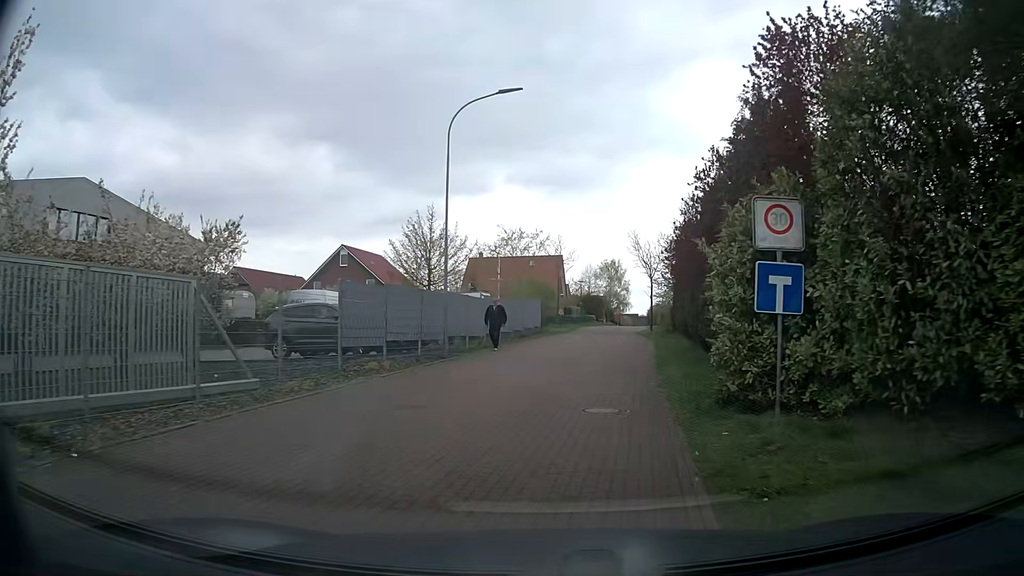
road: residential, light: Day
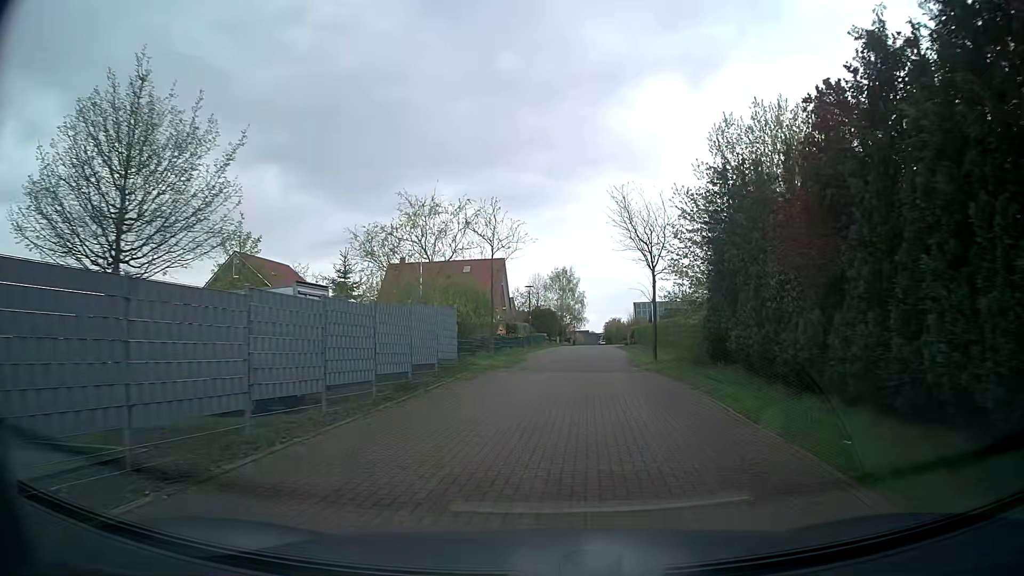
(+0.8, +18.2) m; +5°
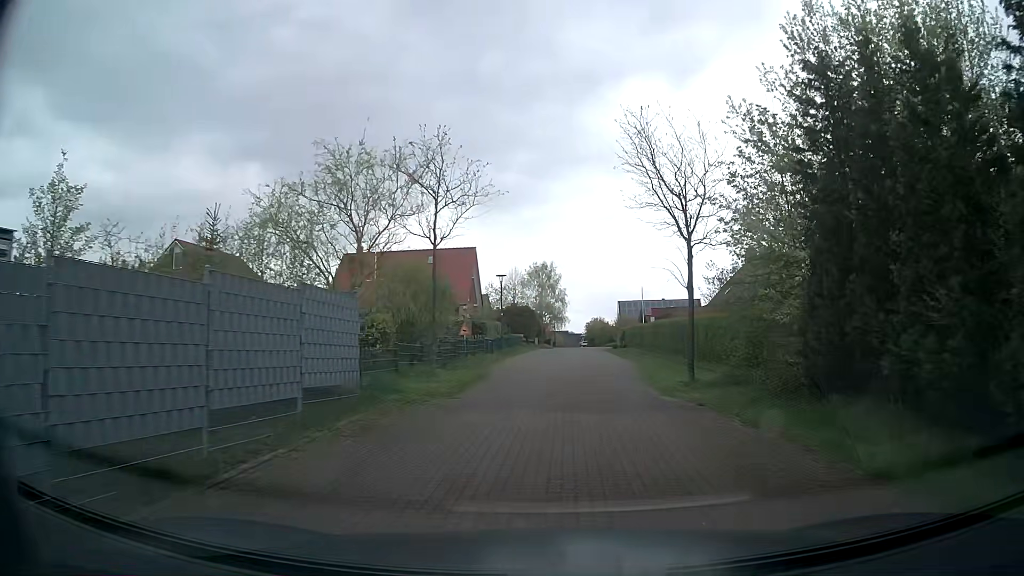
(0.0, +9.1) m; +1°
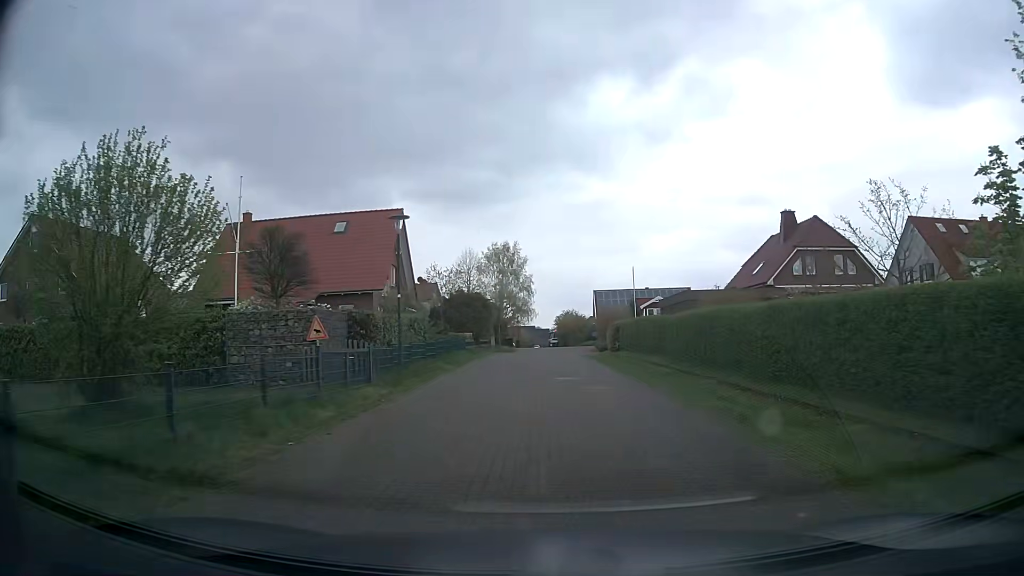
(+0.6, +18.1) m; +3°
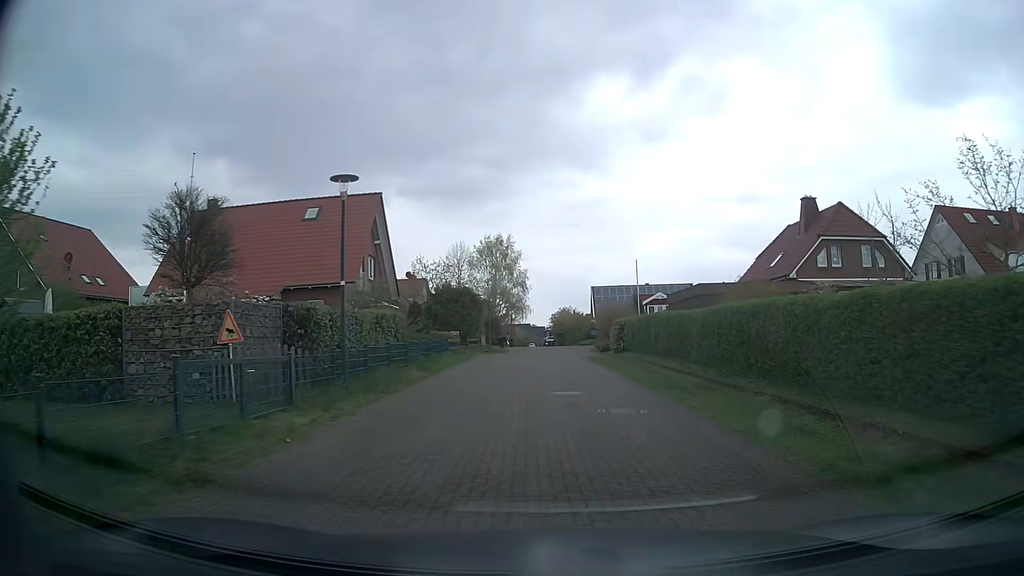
(0.0, +4.5) m; +1°
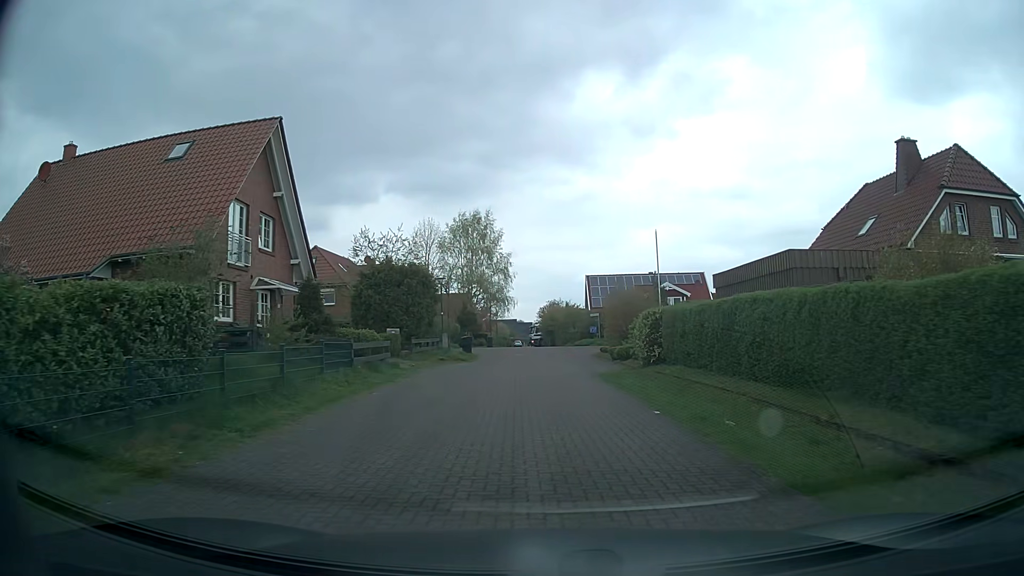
(0.0, +13.7) m; 0°
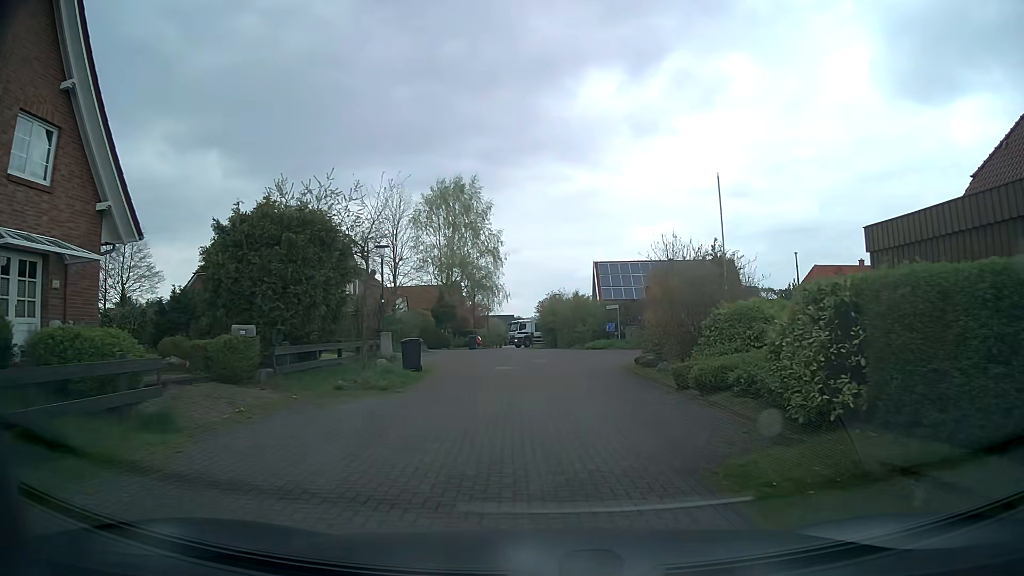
(0.0, +13.4) m; 0°
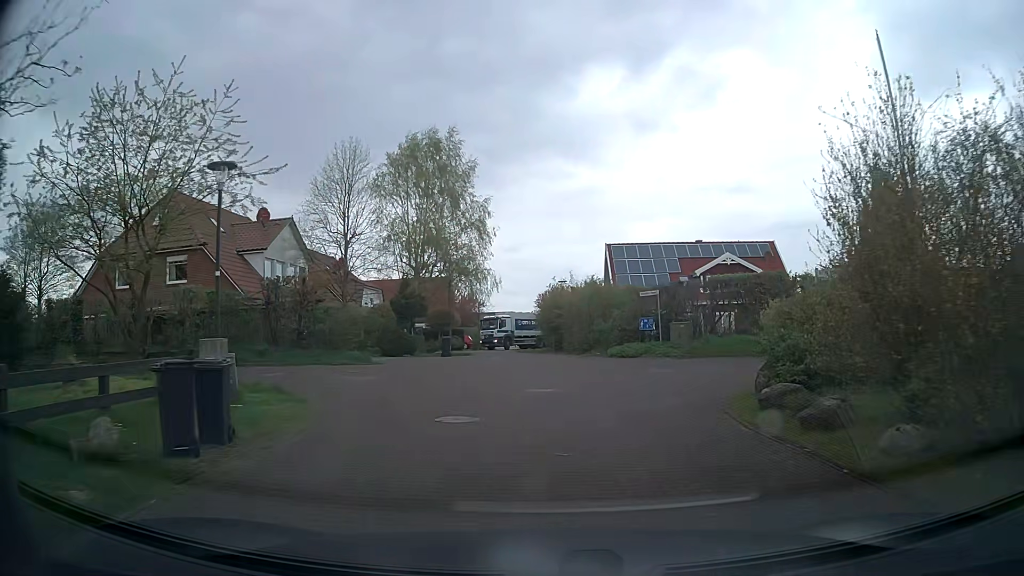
(0.0, +12.3) m; 0°
